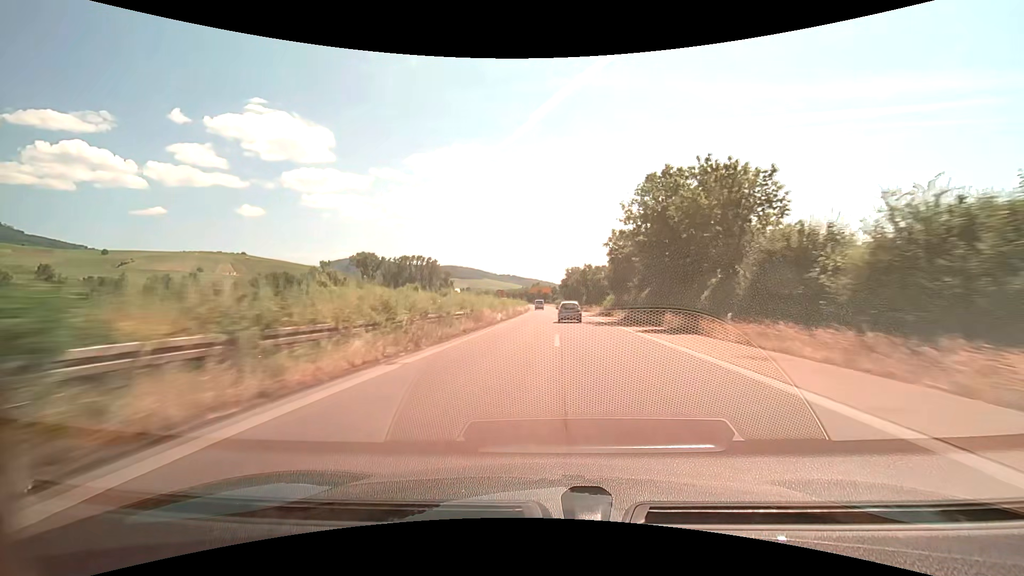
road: trunk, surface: asphalt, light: Day
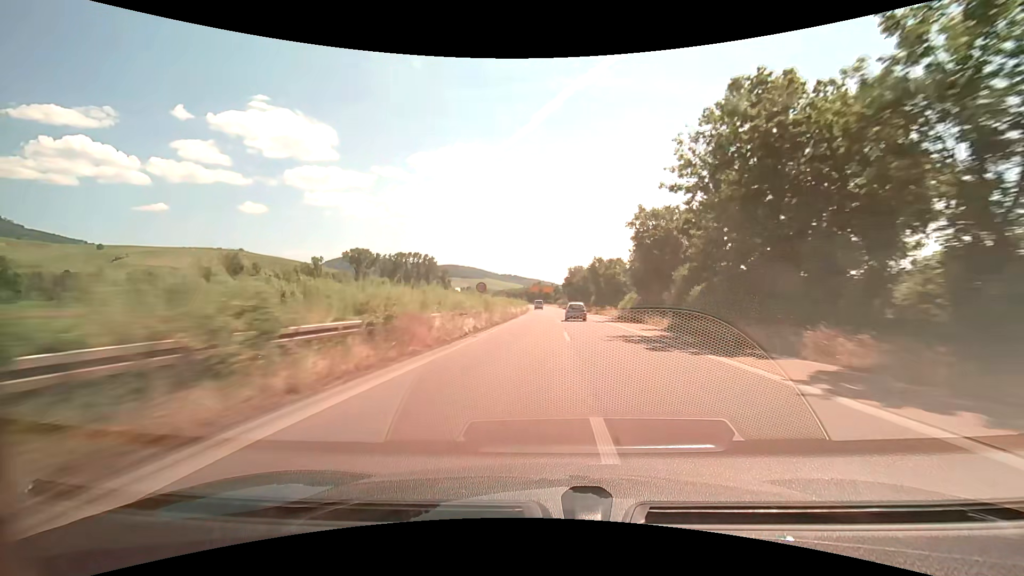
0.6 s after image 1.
(-0.1, +15.7) m; 0°
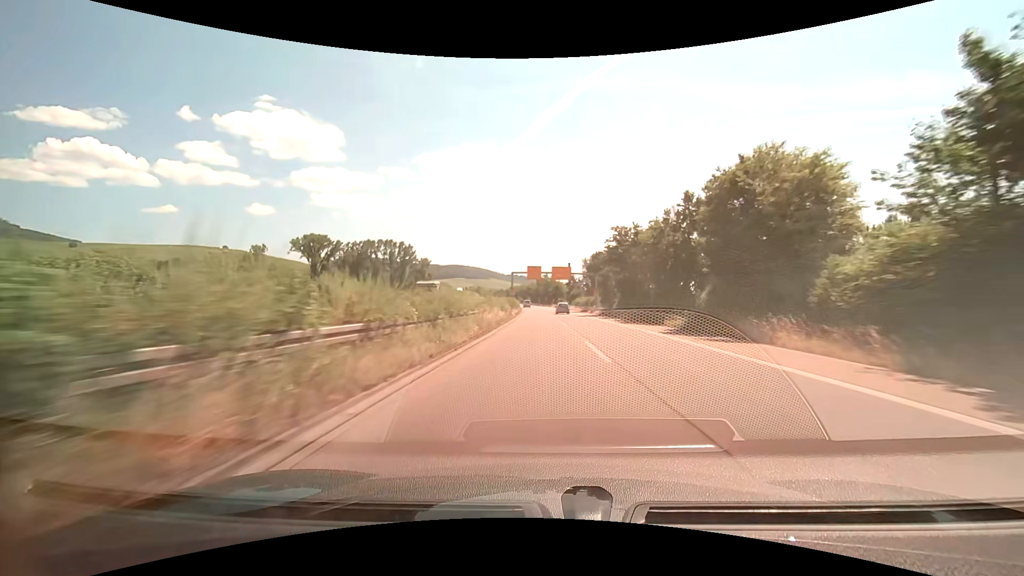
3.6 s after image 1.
(-0.2, +78.4) m; -1°
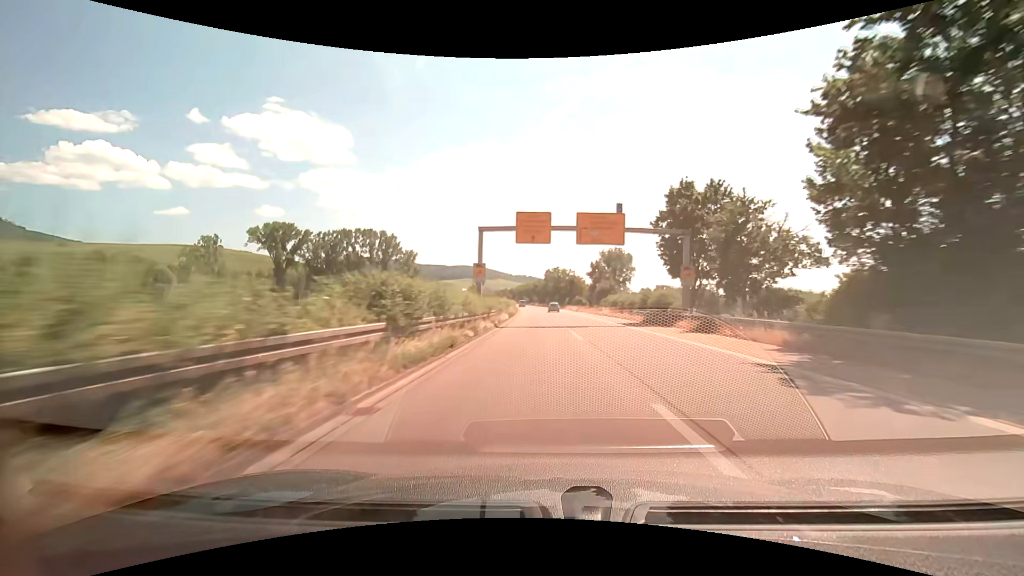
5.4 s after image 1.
(-0.4, +46.8) m; -1°
(0, +10) (0, +20) (0, +30) (0, +40) (-1, +50) (-1, +60) (-1, +70) (-2, +80) (-2, +90) (-3, +100) m
